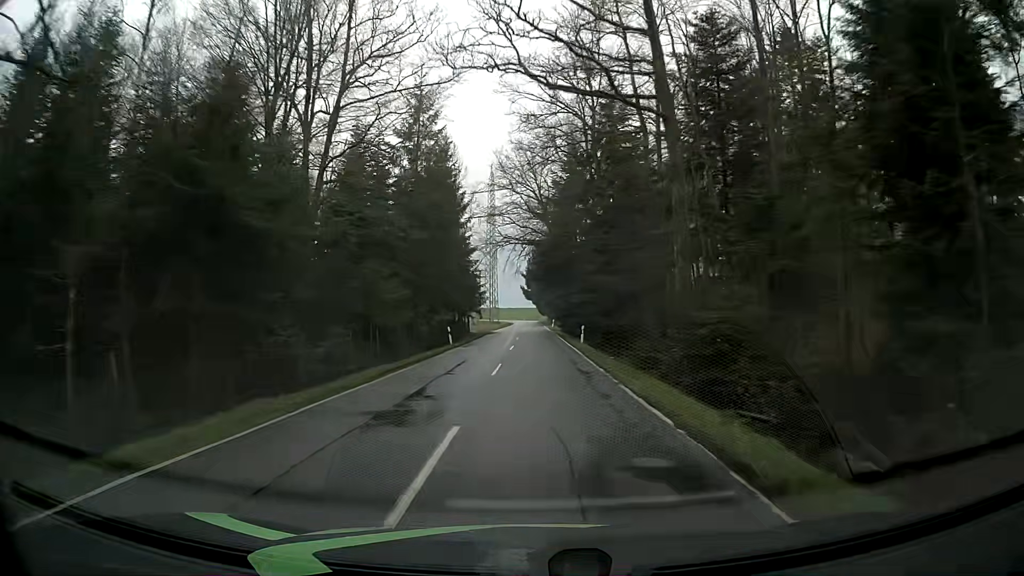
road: tertiary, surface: asphalt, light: Day
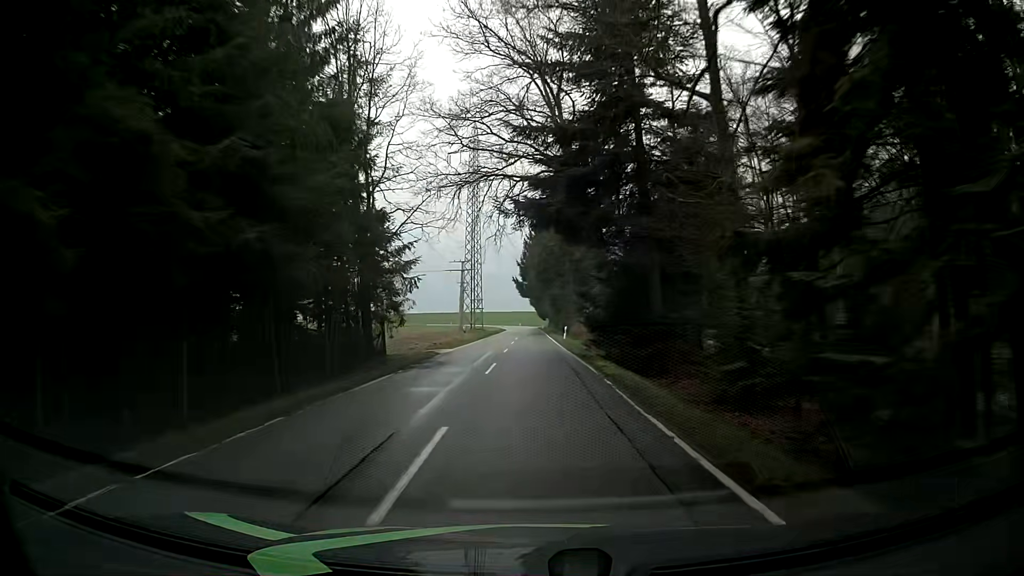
(-0.5, +35.2) m; 0°
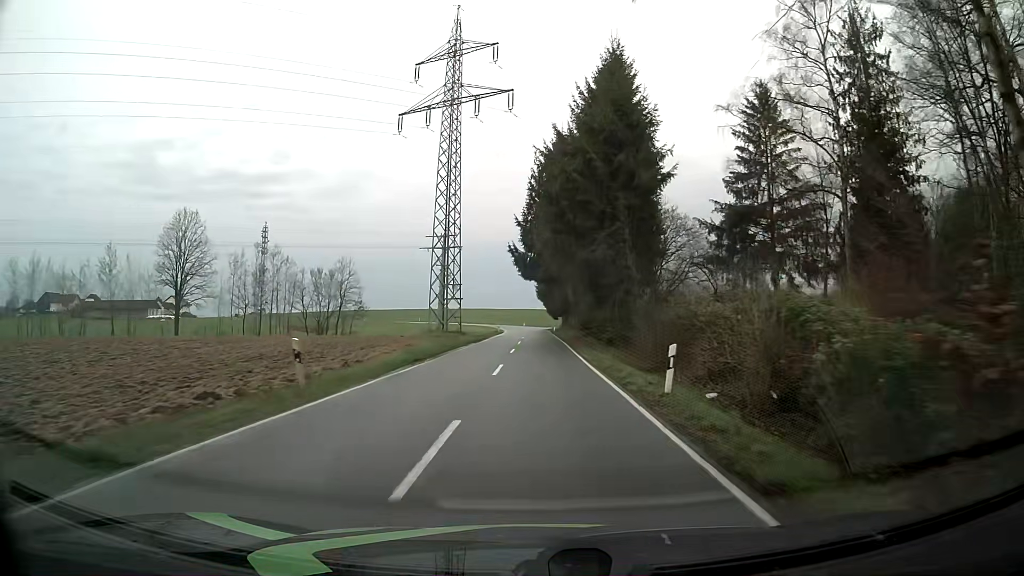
(-0.4, +34.5) m; -1°
(0, +10) (0, +20) (0, +30) (0, +40) (0, +50) (0, +60) (0, +70) (0, +80) (0, +90) (-1, +100) m
